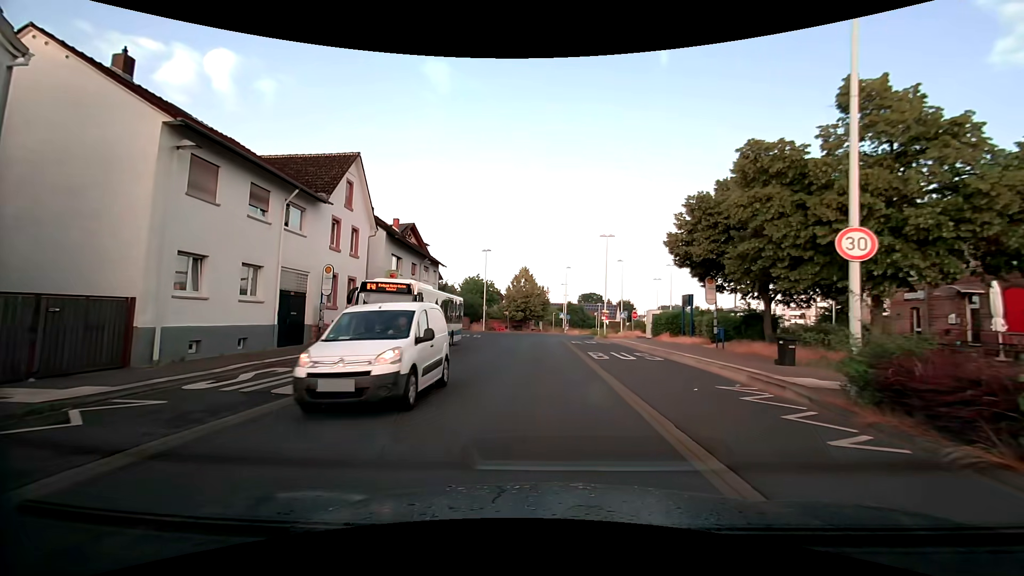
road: tertiary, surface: asphalt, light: Day
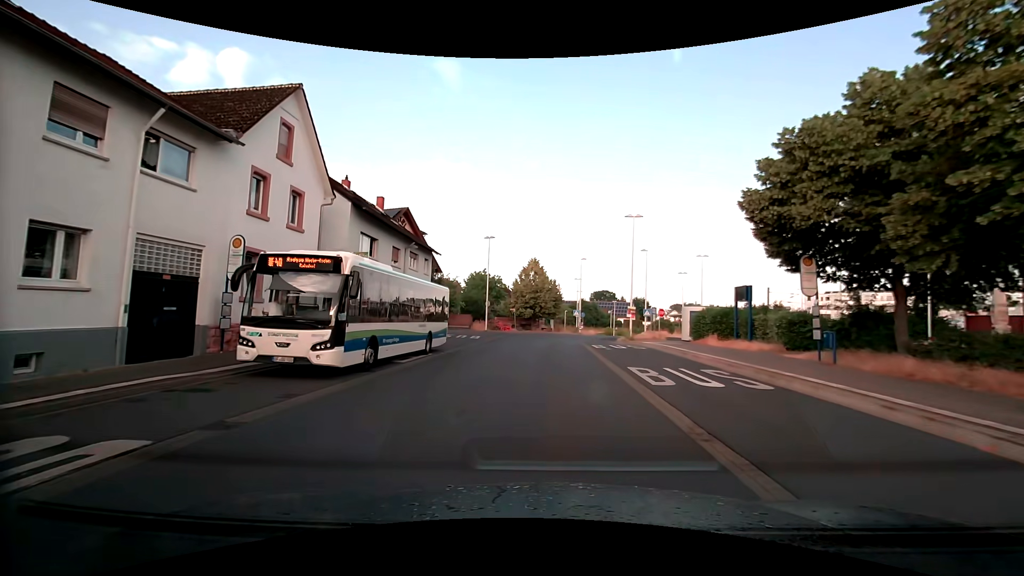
(-0.1, +8.1) m; -3°
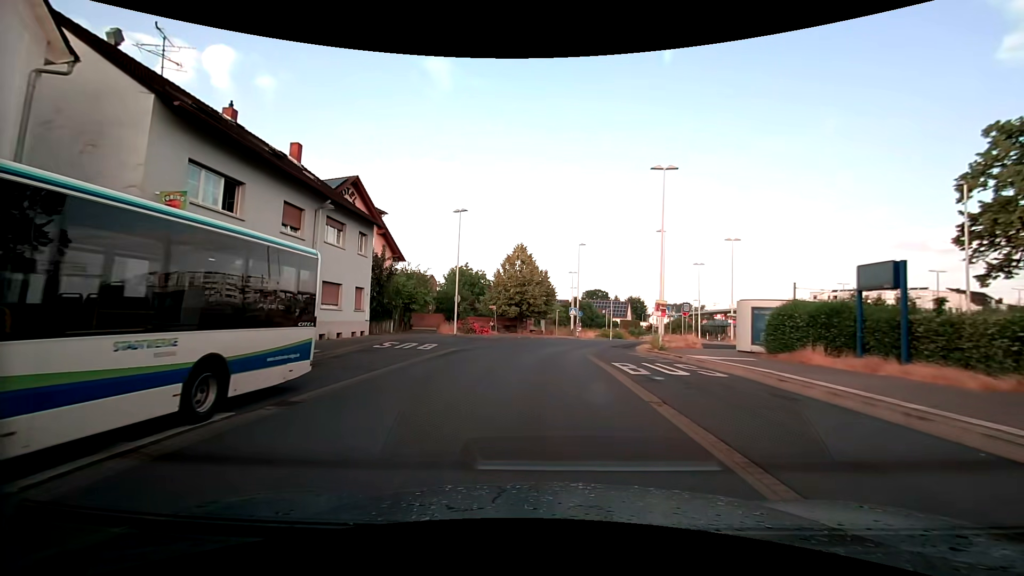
(+0.5, +12.7) m; +3°
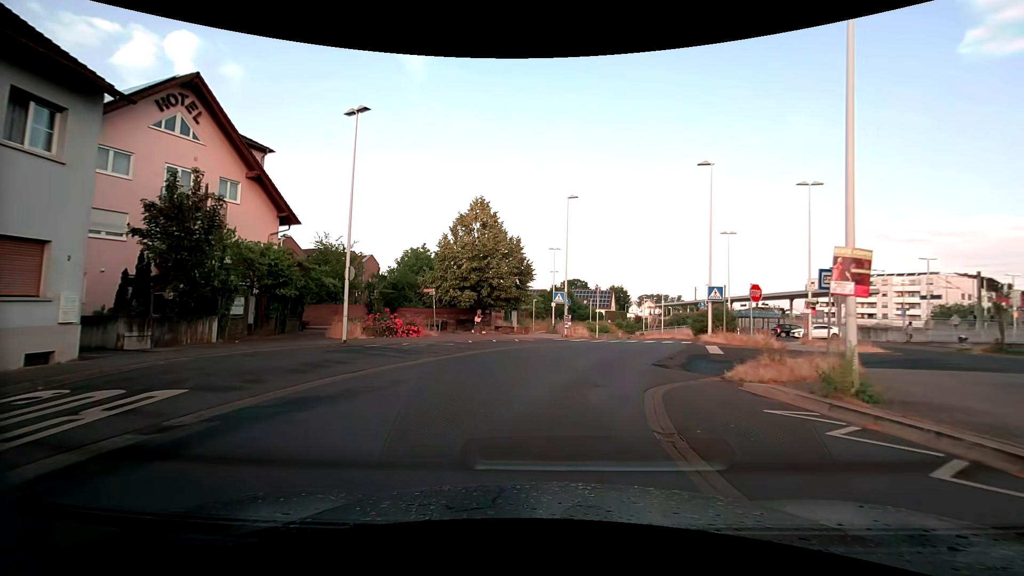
(+0.3, +17.6) m; +2°
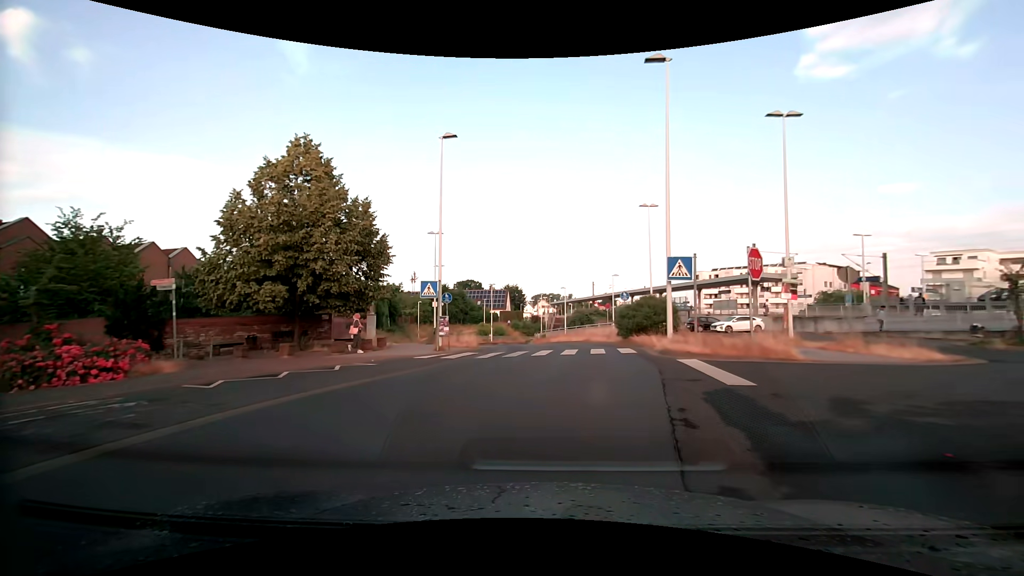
(+1.1, +11.8) m; +12°
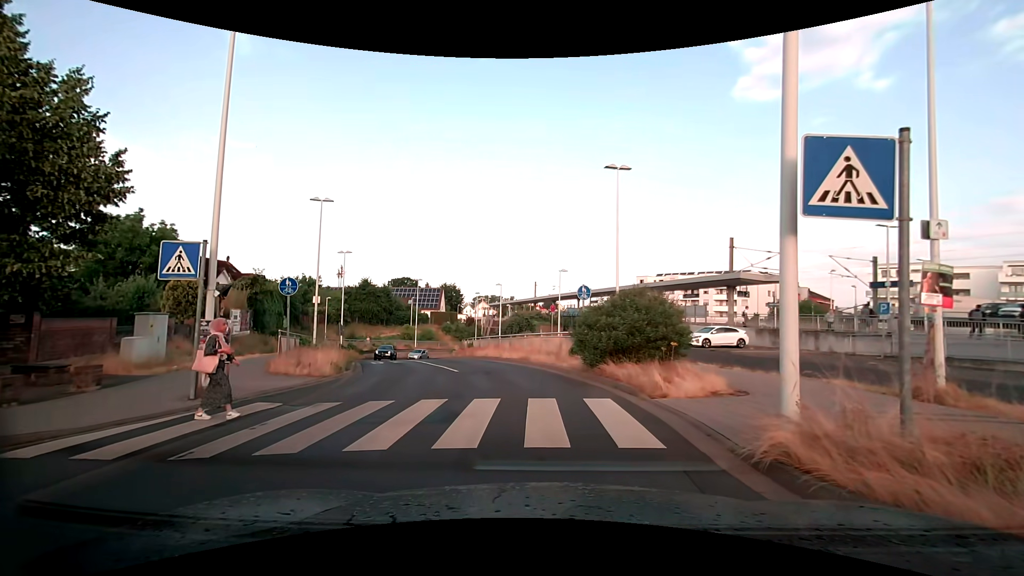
(+0.8, +10.9) m; +9°
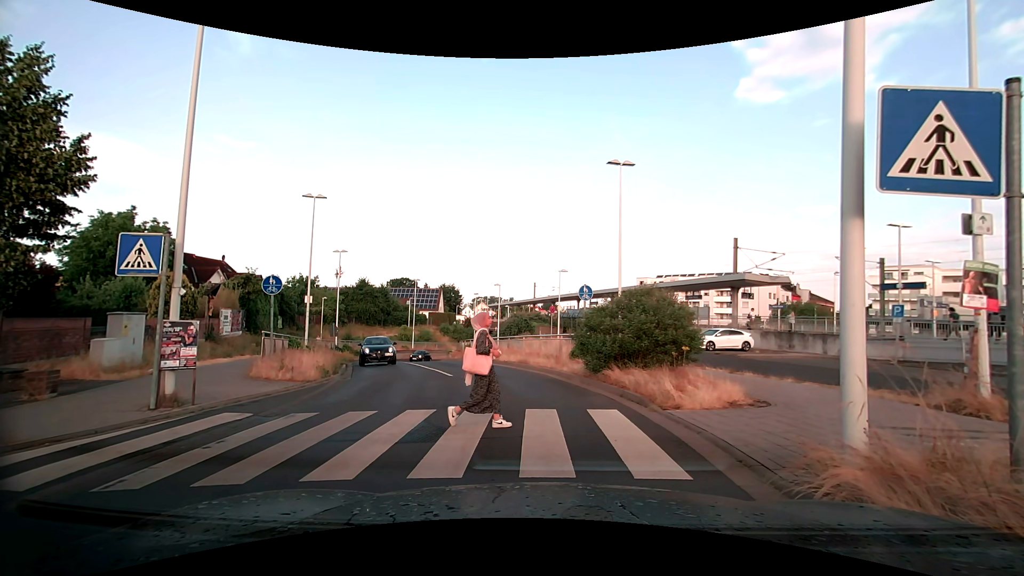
(0.0, +0.9) m; 0°
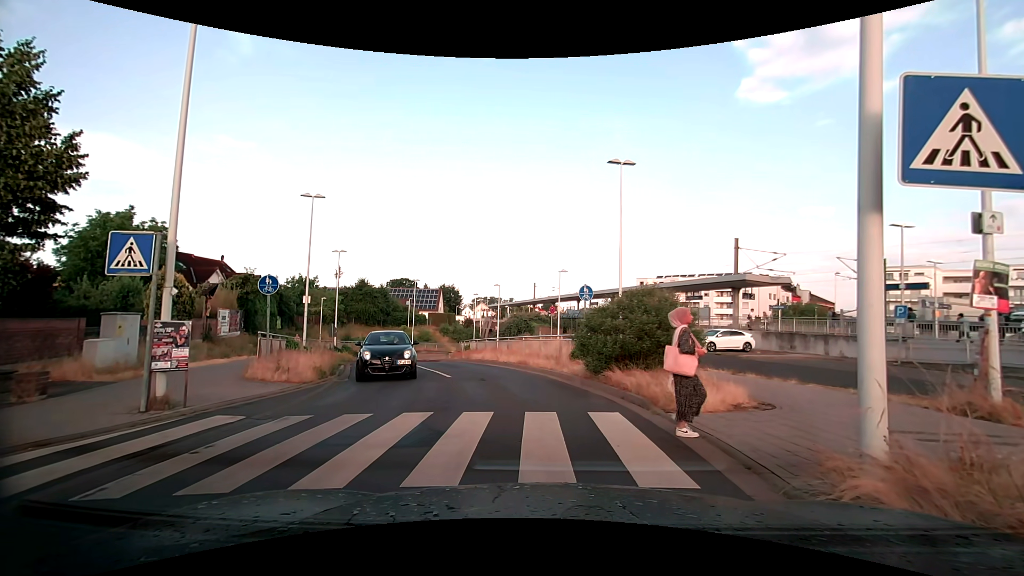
(0.0, +0.2) m; 0°
(-1, +10) (-3, +20) (-7, +29) (-10, +38) (-13, +48) (-14, +58) (-13, +68) (-10, +77) (-4, +85) (+4, +92) m
